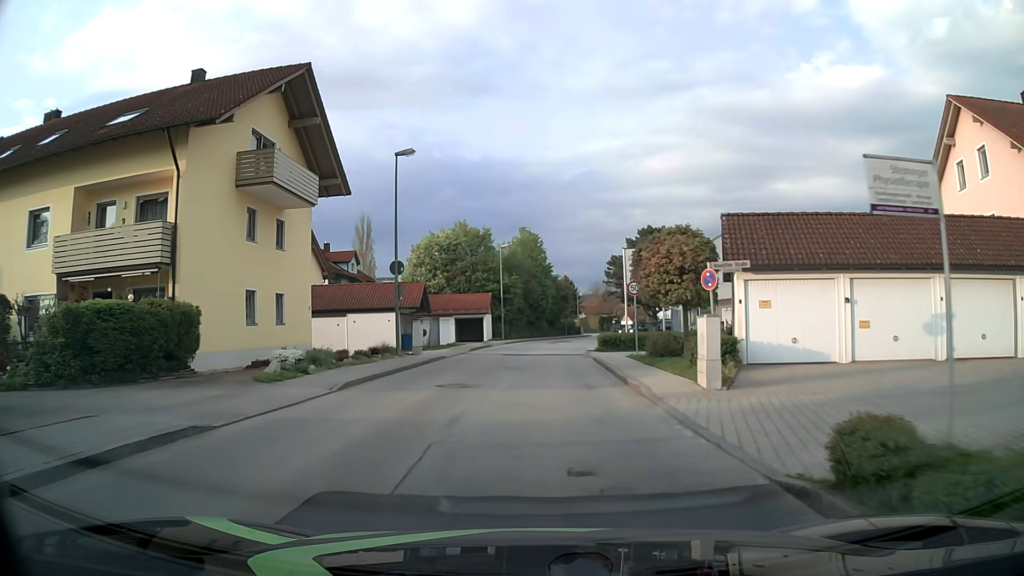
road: unclassified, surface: asphalt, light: Day
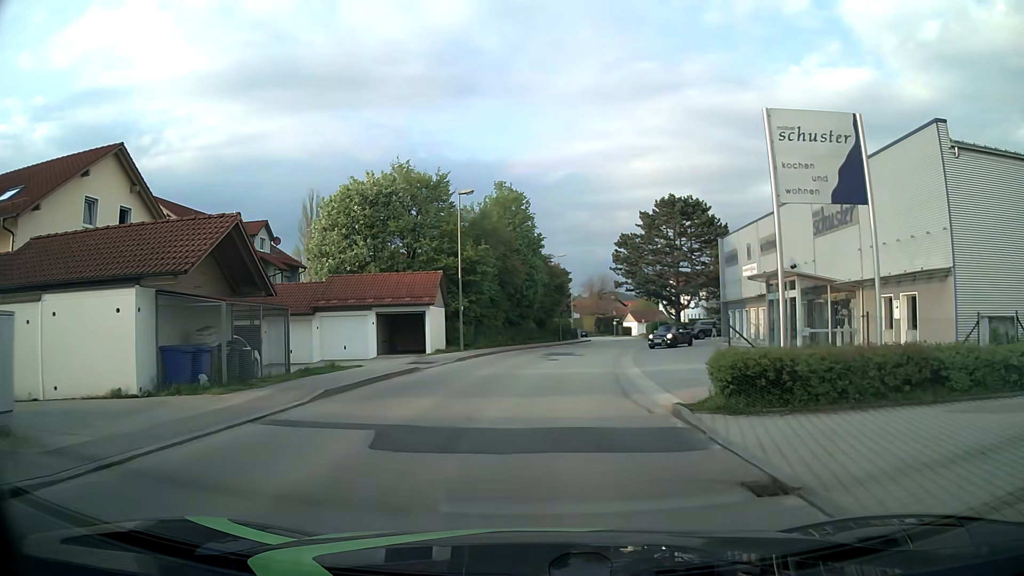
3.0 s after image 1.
(+0.3, +24.0) m; 0°
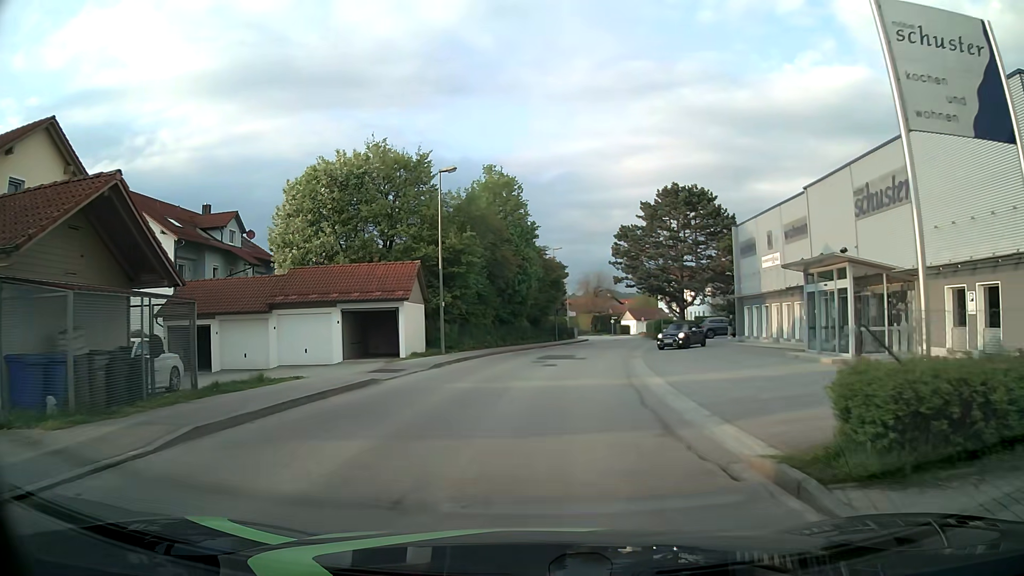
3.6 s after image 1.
(+0.1, +5.0) m; +2°
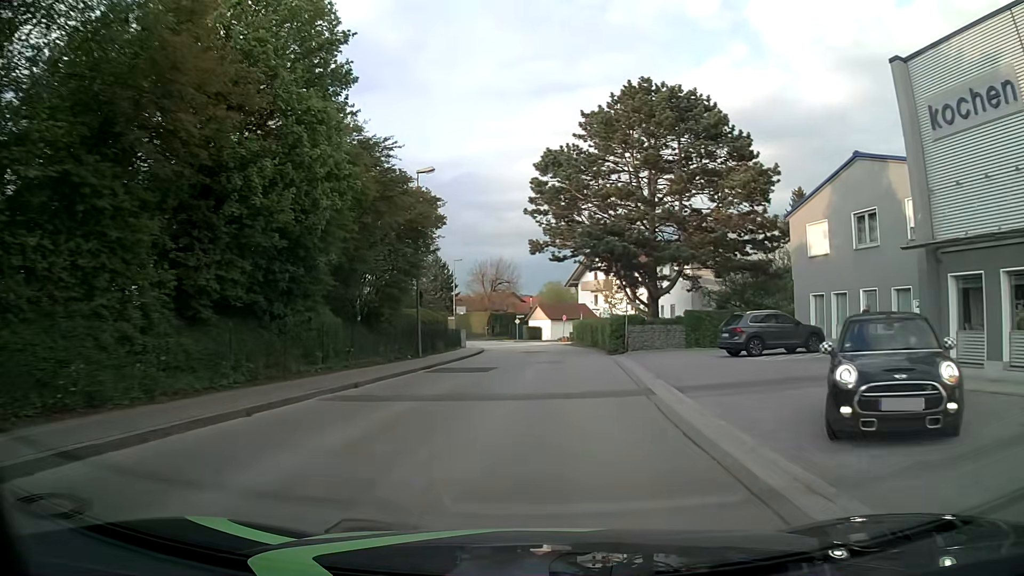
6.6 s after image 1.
(+2.0, +30.1) m; +8°
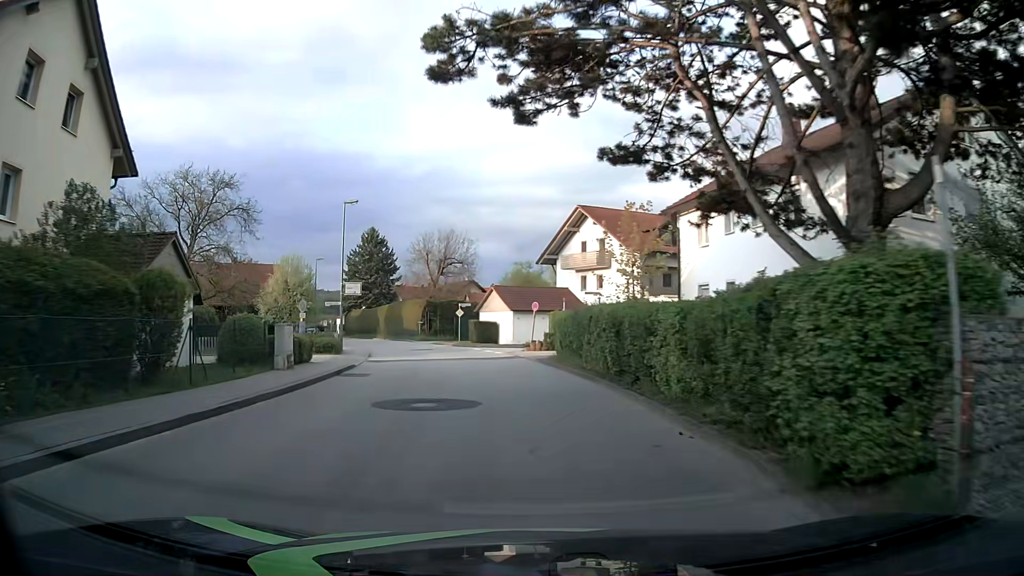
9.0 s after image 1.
(+1.4, +28.3) m; +3°
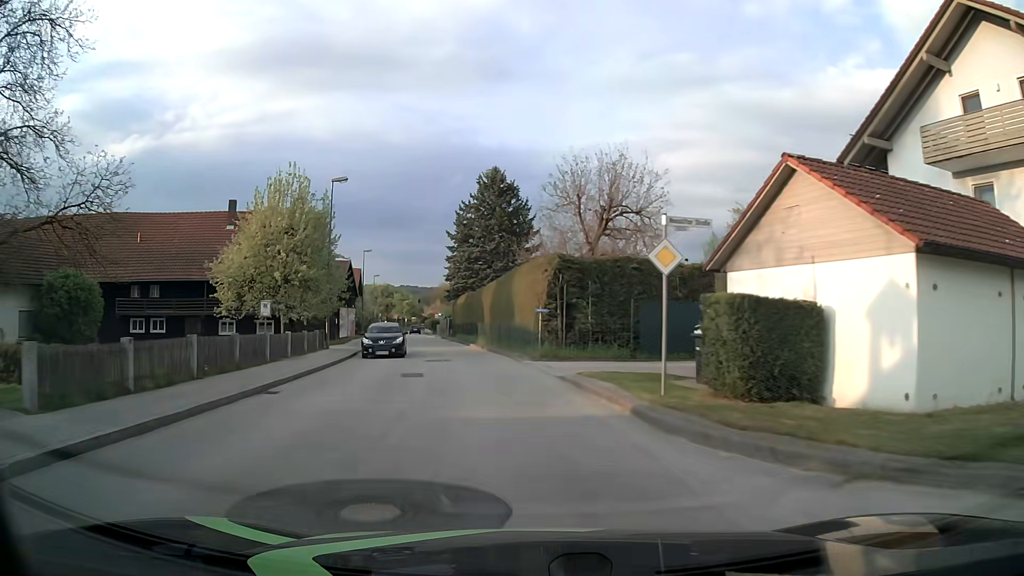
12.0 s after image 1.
(-4.3, +36.7) m; -15°
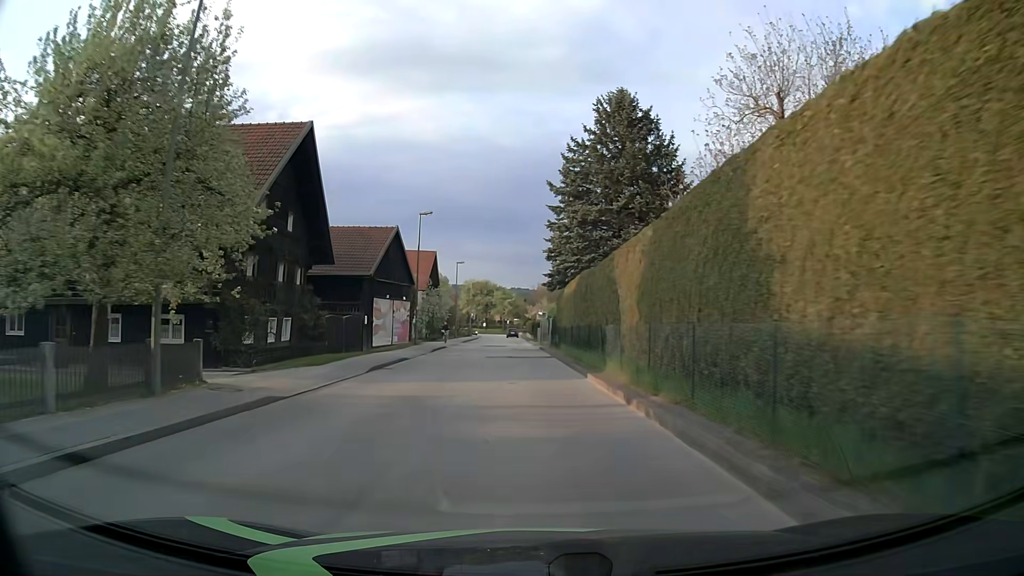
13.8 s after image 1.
(-2.0, +22.5) m; -10°
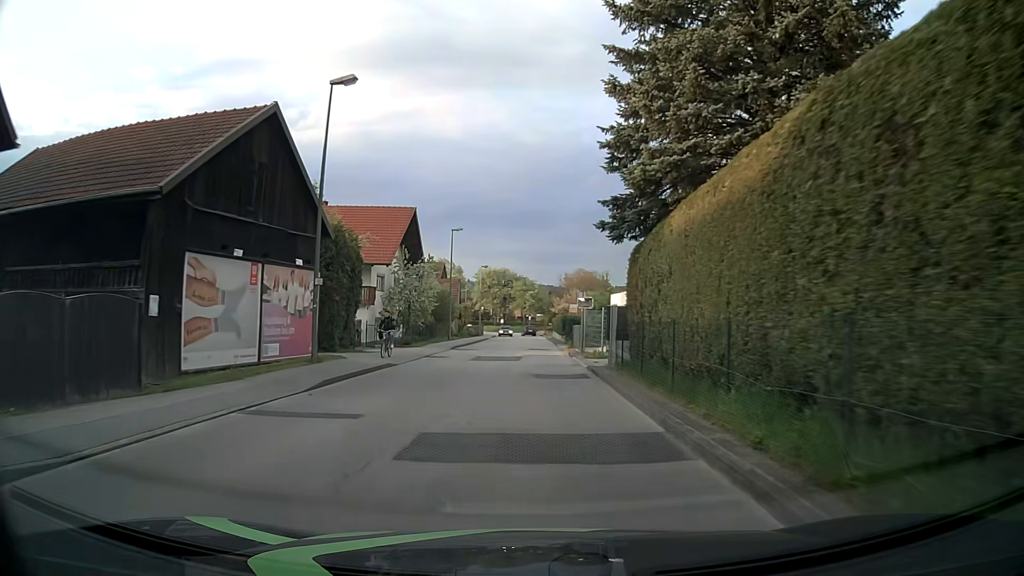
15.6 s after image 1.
(-0.4, +22.8) m; -2°
(0, +10) (0, +20) (0, +30) (0, +40) (0, +50) (0, +60) (0, +70) (0, +80) (0, +90) (-1, +100) m
